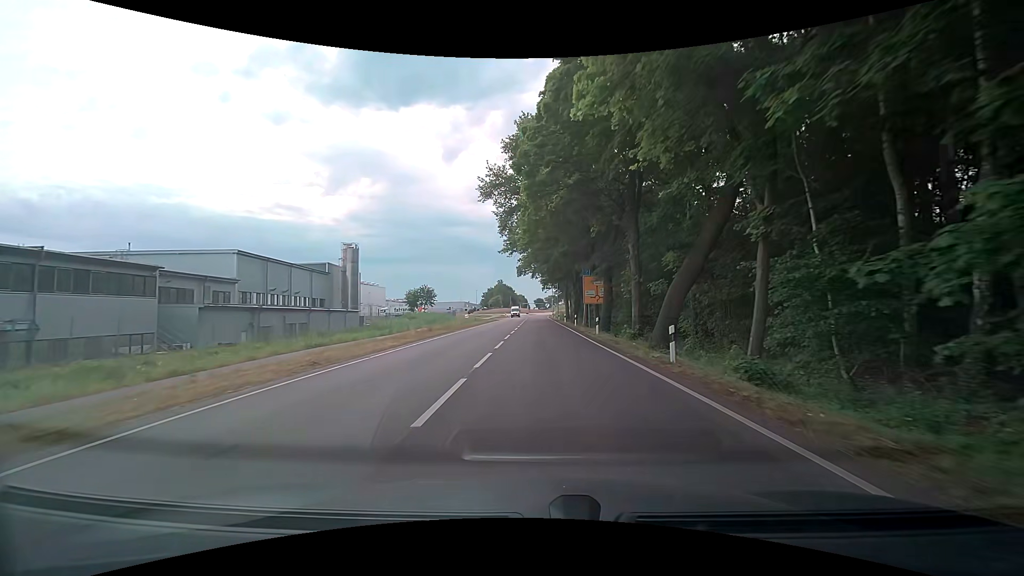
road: secondary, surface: asphalt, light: Day
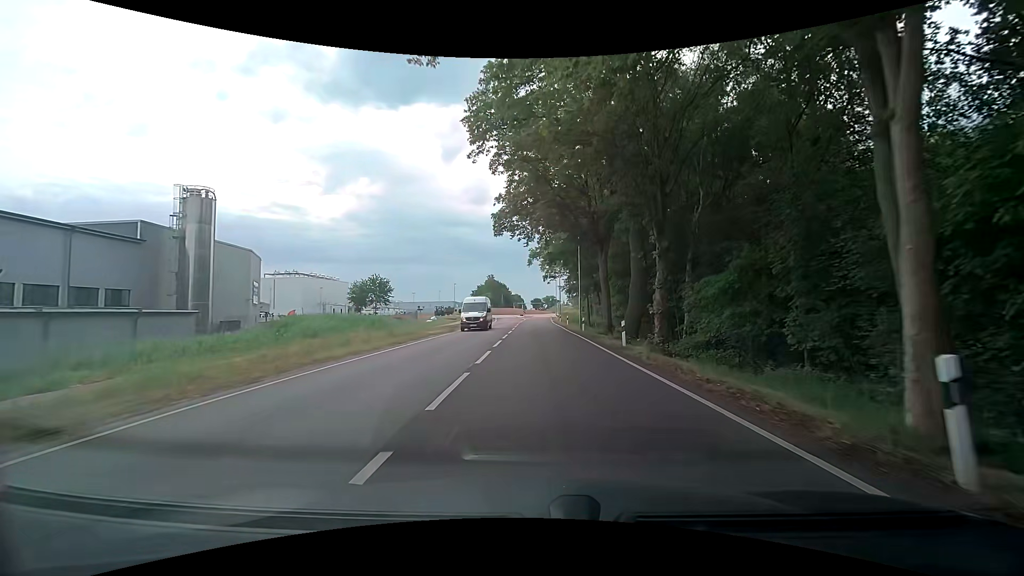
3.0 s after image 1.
(+0.3, +41.1) m; +1°
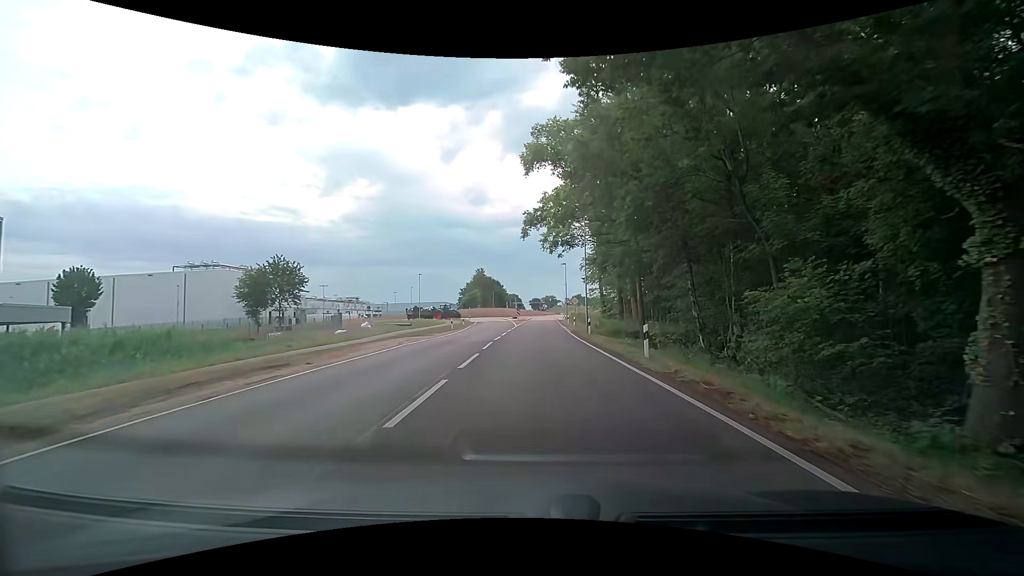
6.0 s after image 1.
(-0.1, +37.1) m; 0°
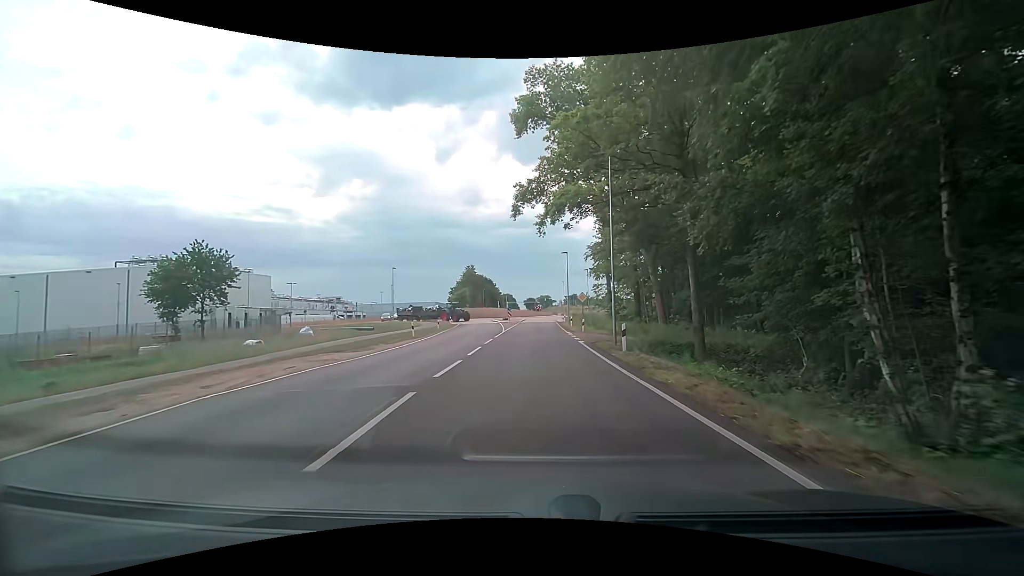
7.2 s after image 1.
(0.0, +13.4) m; 0°
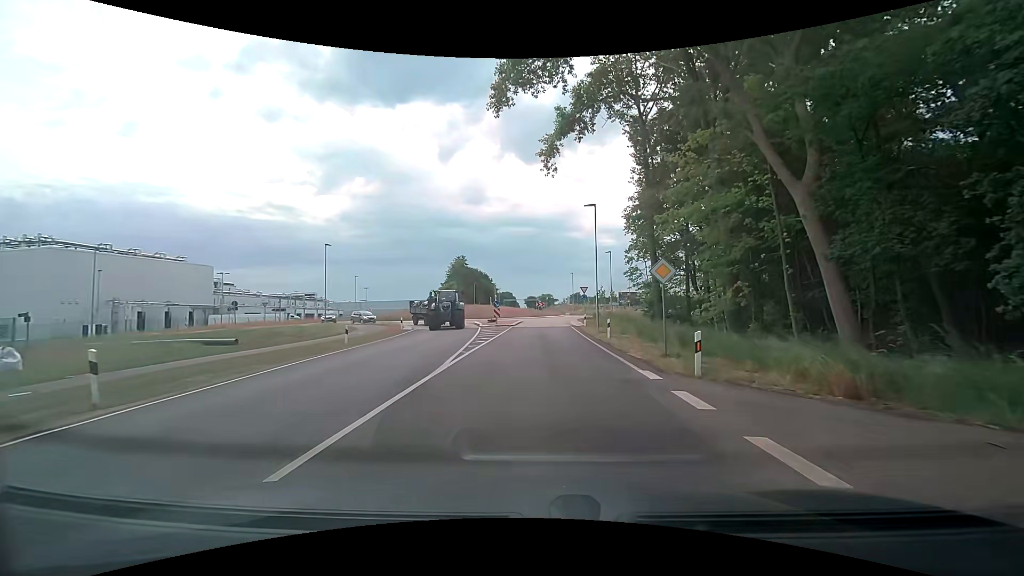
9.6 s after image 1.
(+0.1, +24.6) m; 0°
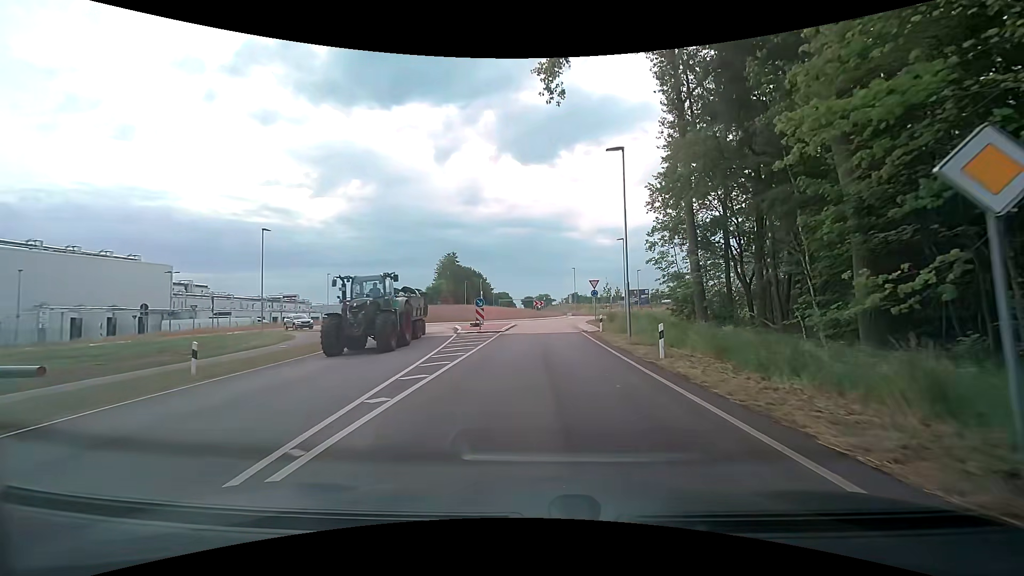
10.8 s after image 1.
(0.0, +11.1) m; 0°
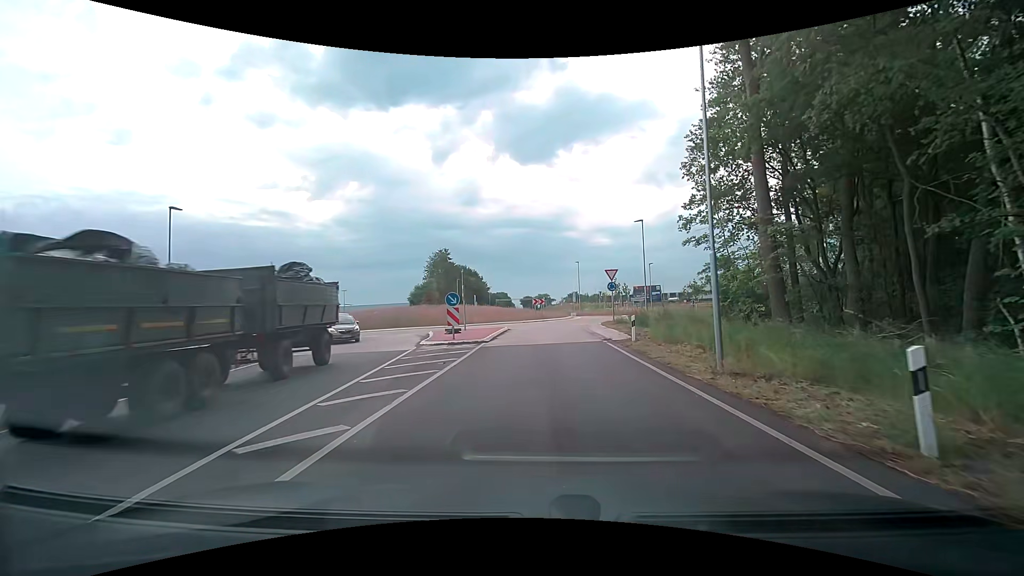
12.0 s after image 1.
(+0.1, +9.8) m; +1°
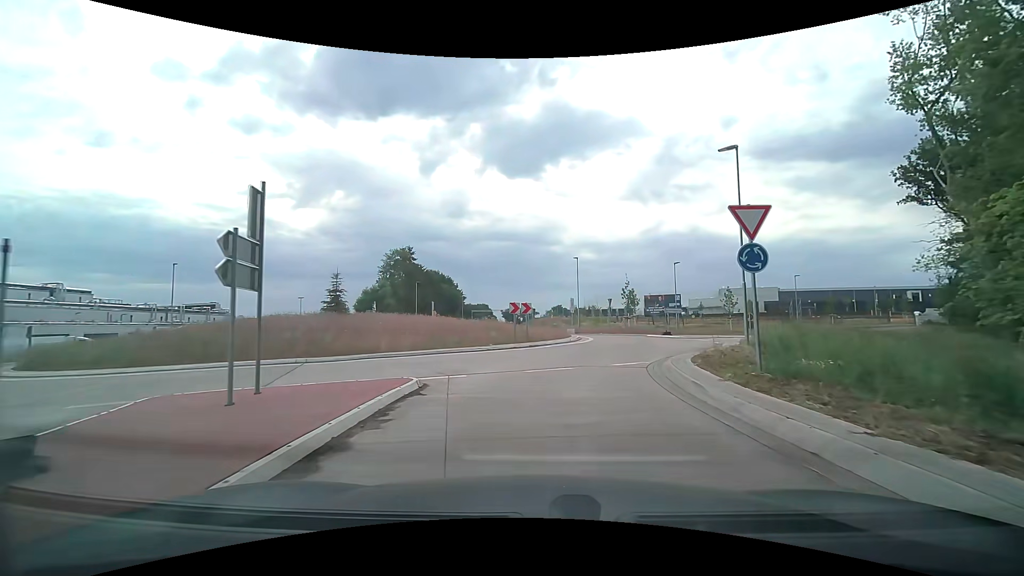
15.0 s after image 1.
(+0.2, +21.8) m; +2°
(0, +10) (+2, +20) (+5, +29) (+4, +39) (0, +48) (-5, +57) (-6, +67) (-7, +77) (-7, +87) (-8, +97) m
